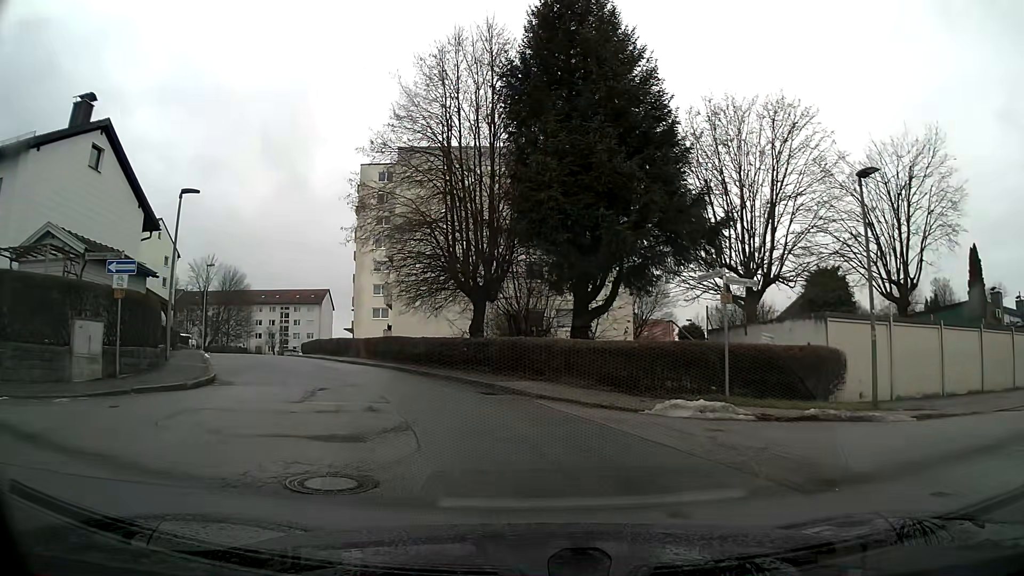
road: residential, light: Day
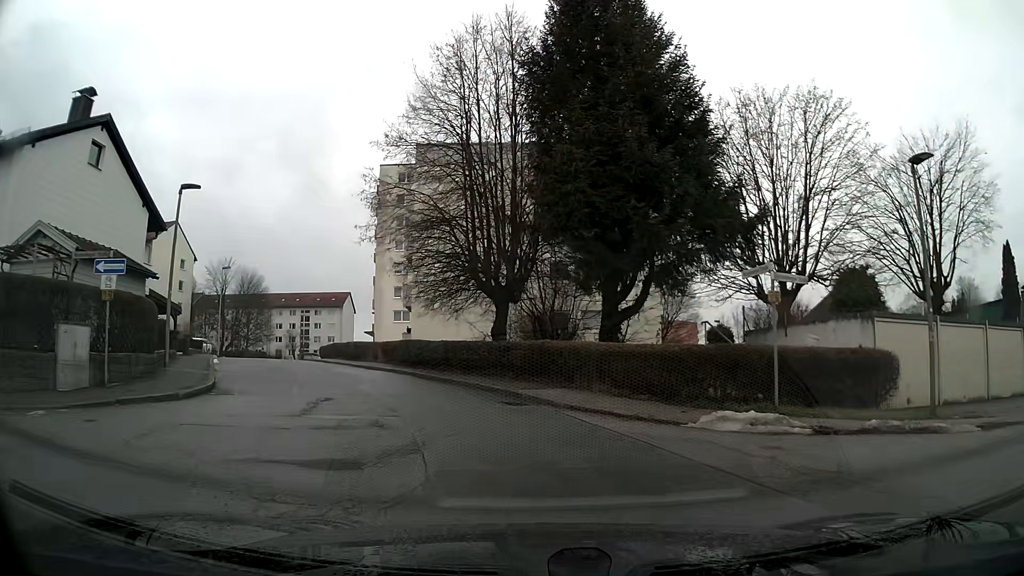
(0.0, +1.4) m; -2°
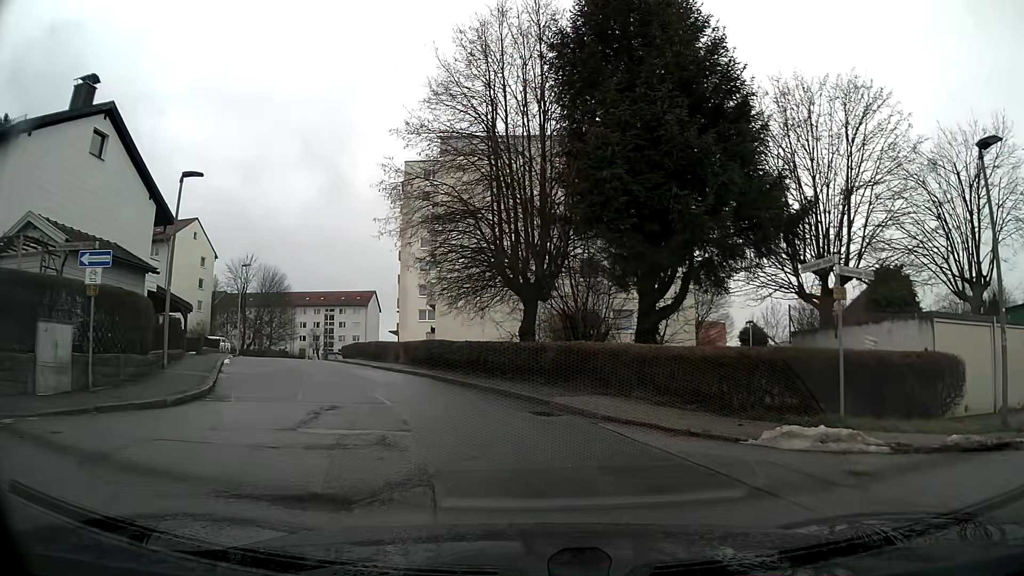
(0.0, +1.6) m; -2°
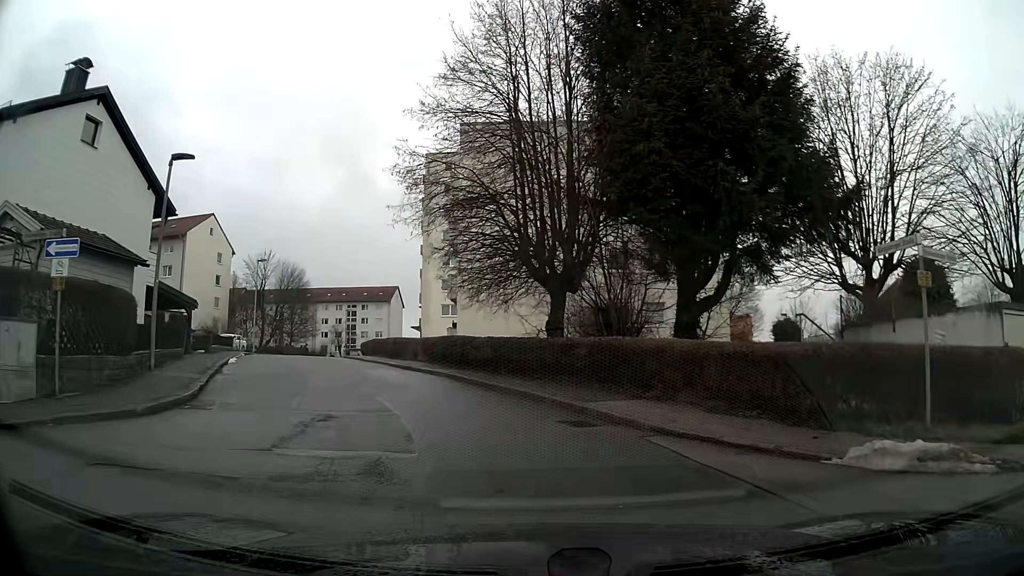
(0.0, +1.9) m; -2°
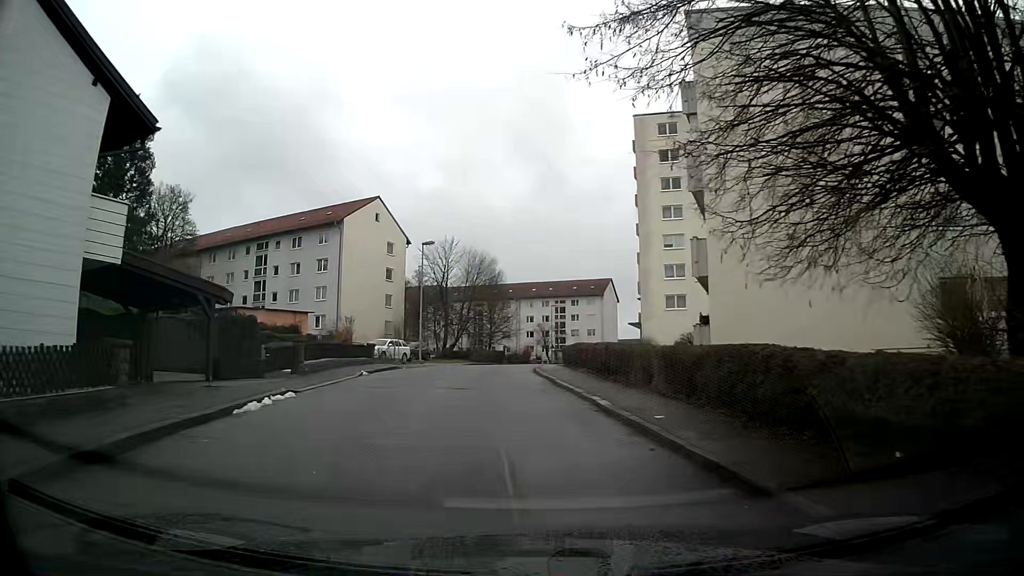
(-2.4, +13.7) m; -18°
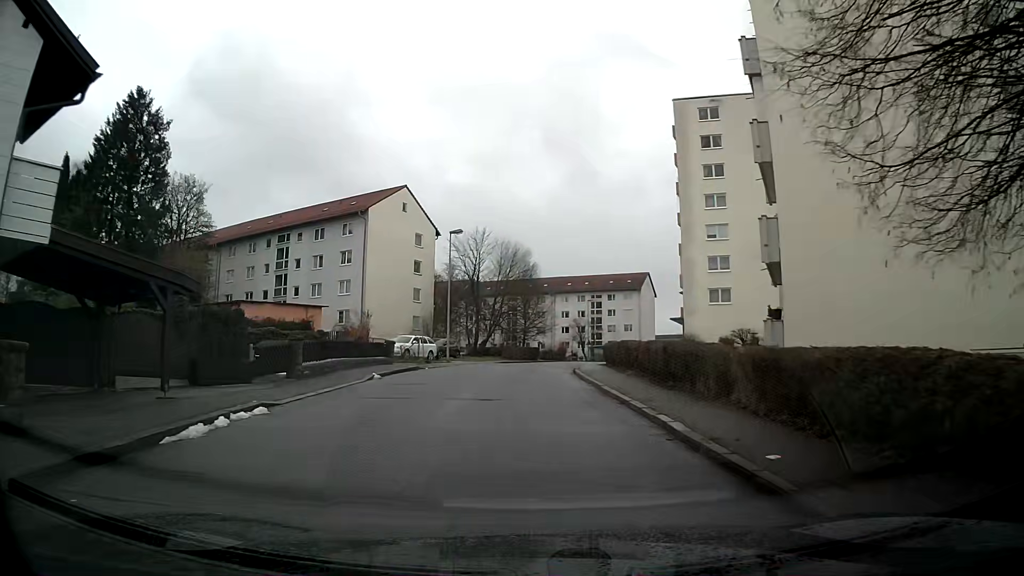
(-0.1, +3.5) m; -2°
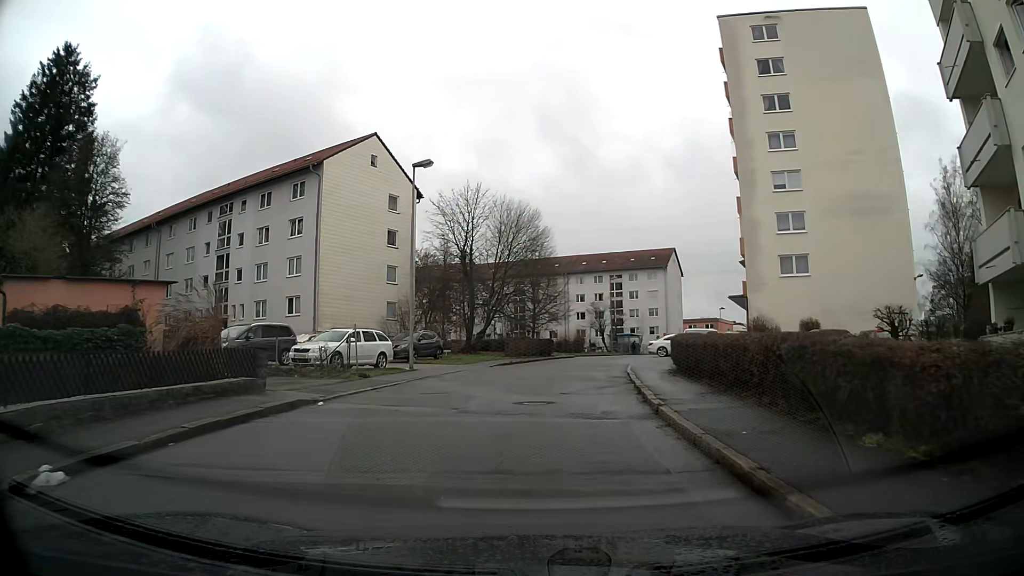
(0.0, +15.4) m; 0°
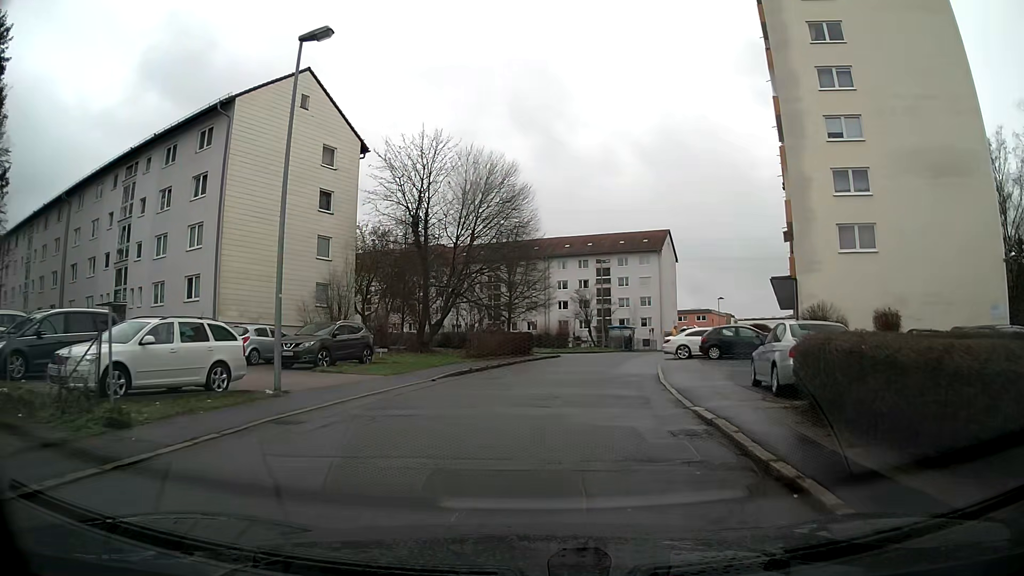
(+0.2, +11.7) m; +2°
(0, +10) (+1, +20) (+3, +30) (+5, +39) (+9, +49) (+12, +58) (+16, +67) (+21, +76) (+26, +85) (+31, +93) m
